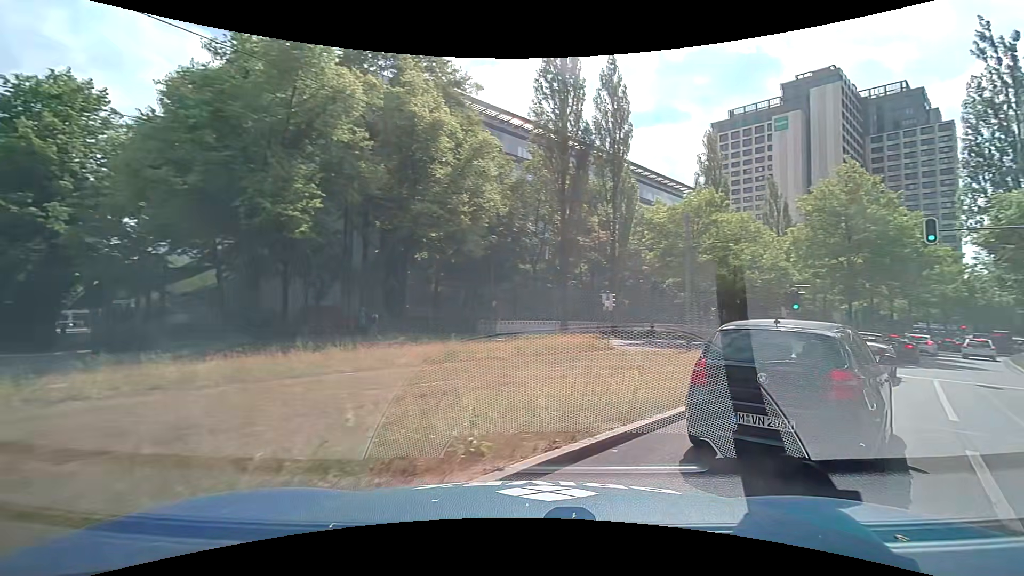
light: Day
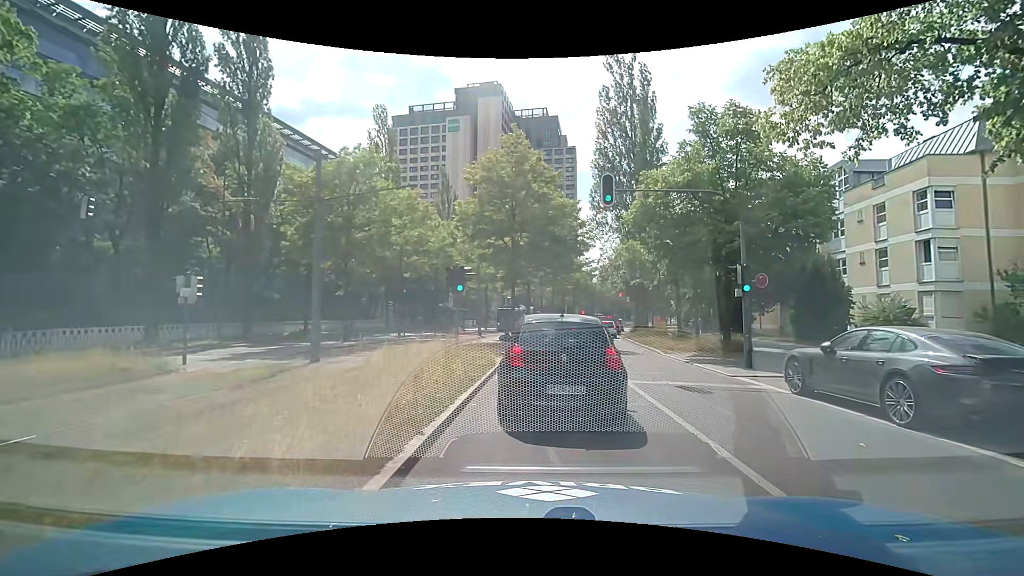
(+3.5, +8.7) m; +35°
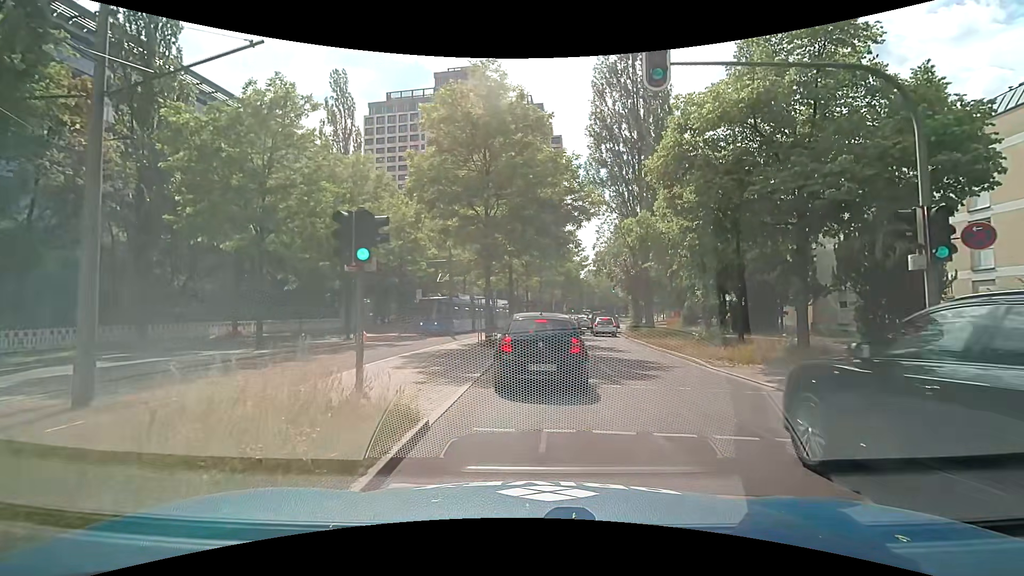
(+0.4, +7.8) m; +4°
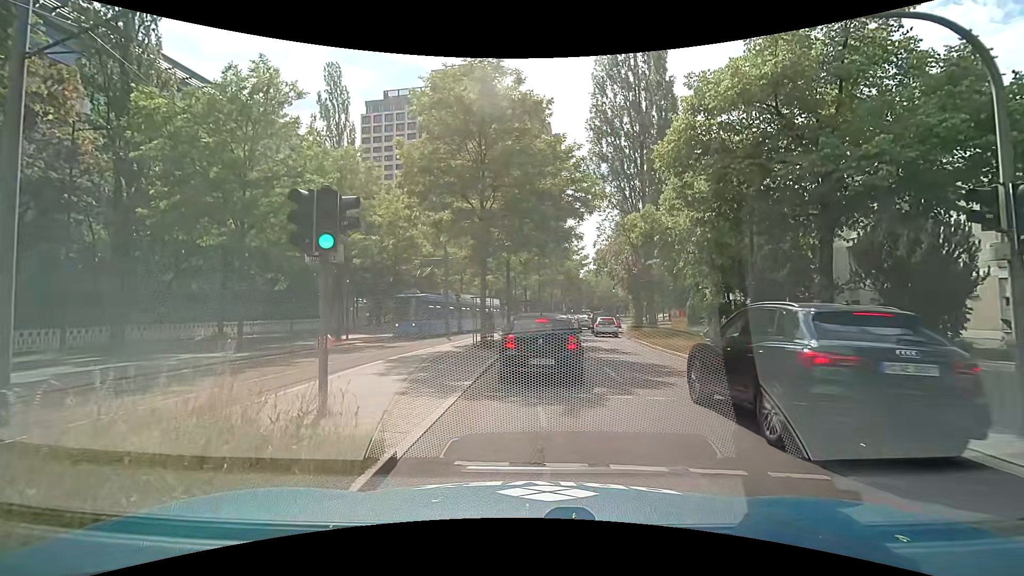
(0.0, +1.3) m; -1°
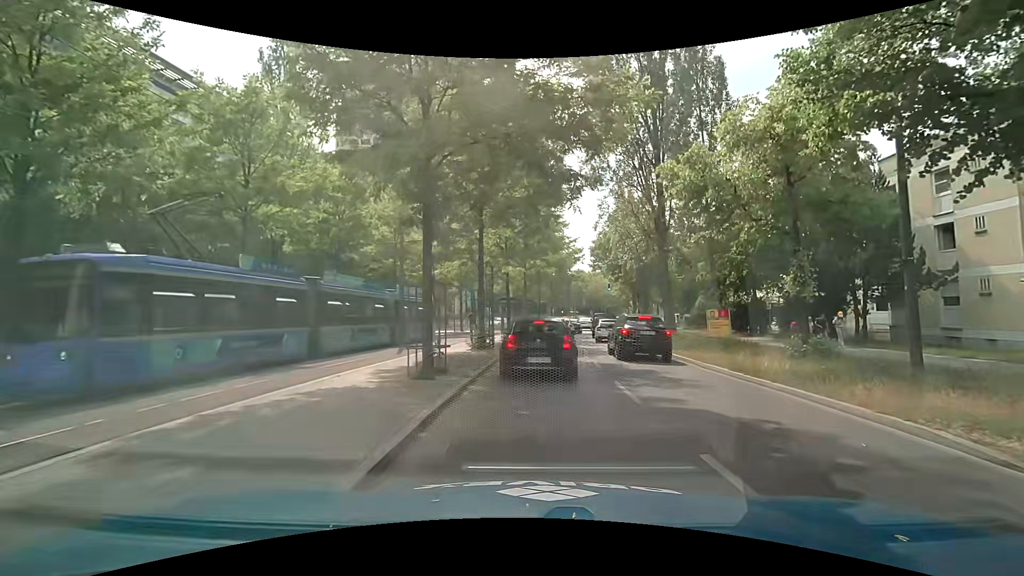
(+0.1, +8.9) m; +2°
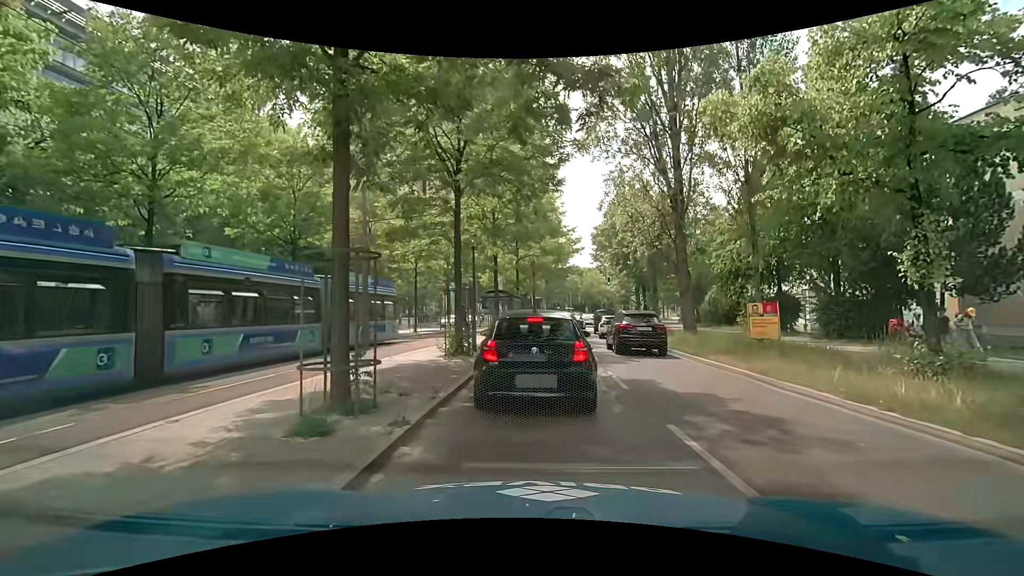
(0.0, +4.7) m; 0°
